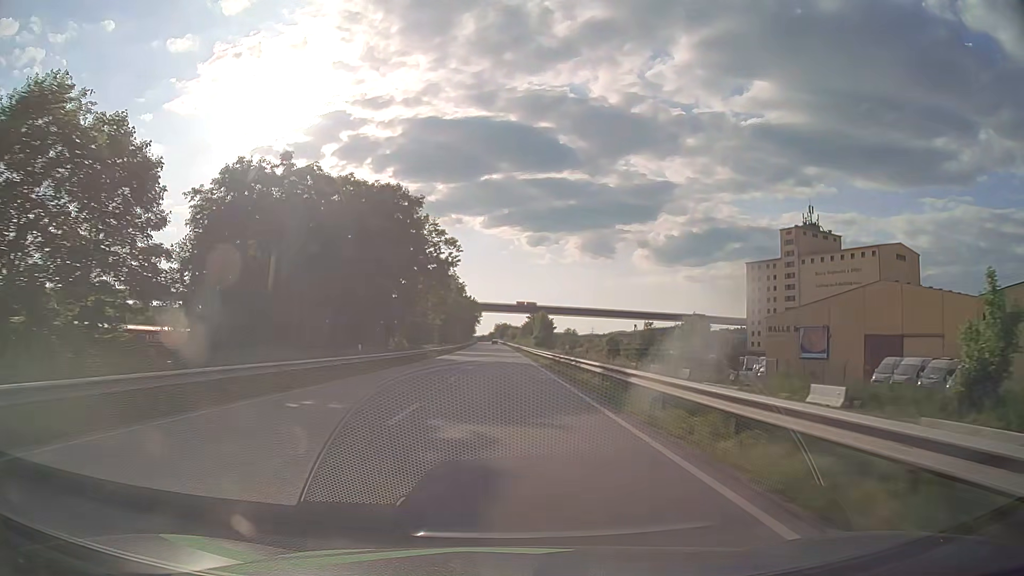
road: primary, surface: asphalt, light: Day
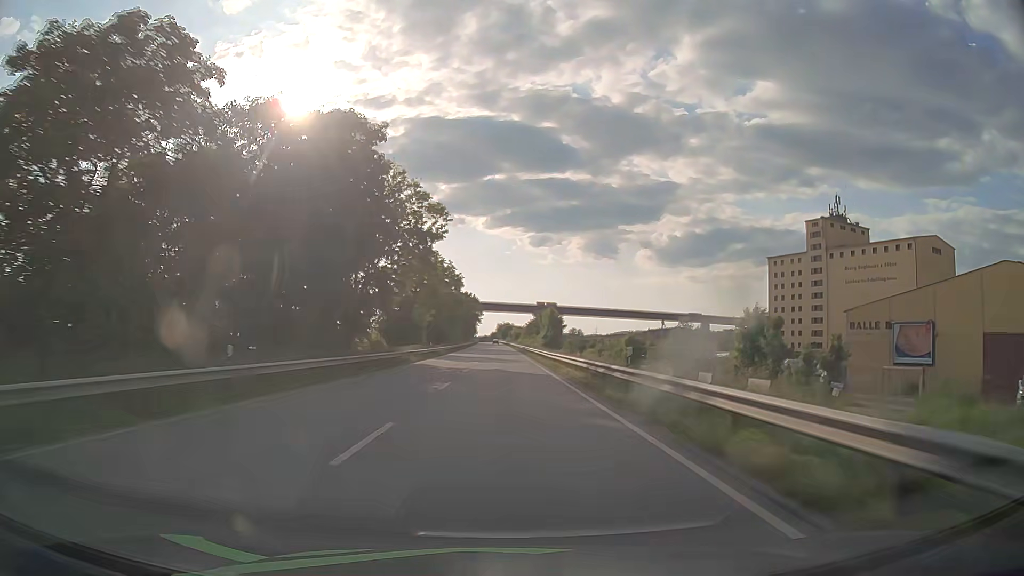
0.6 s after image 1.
(0.0, +15.8) m; 0°
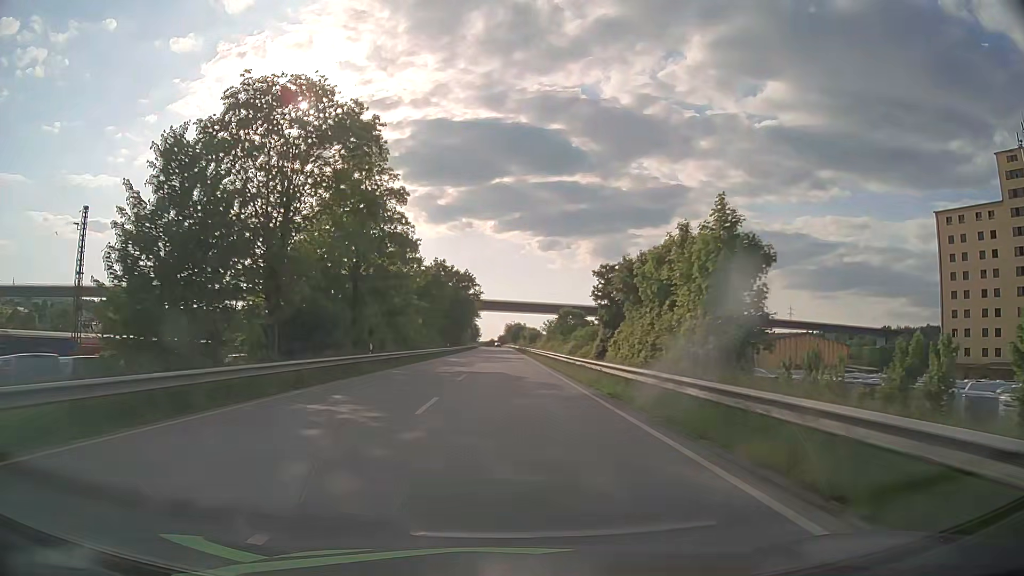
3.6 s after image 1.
(-0.6, +79.0) m; -1°
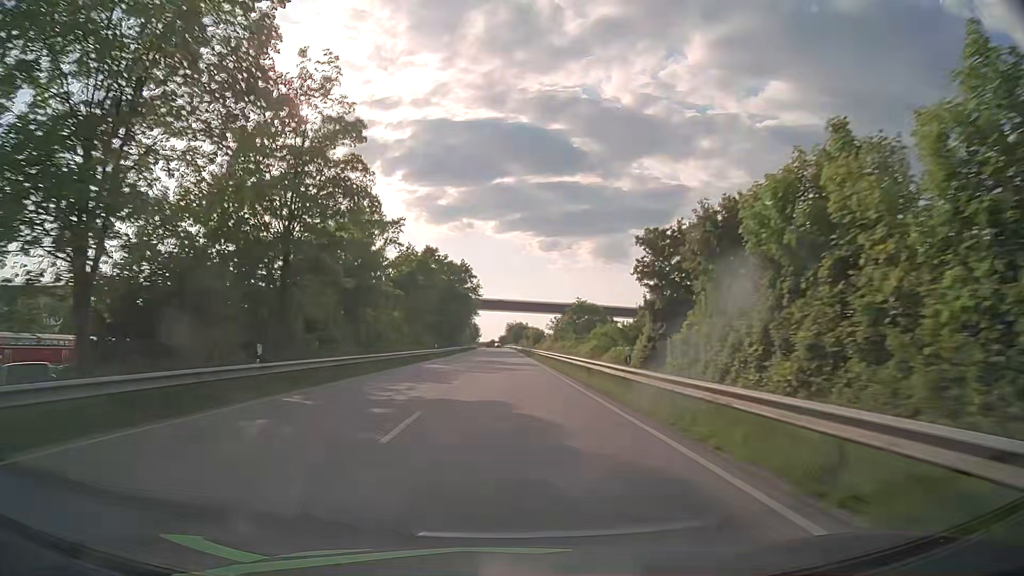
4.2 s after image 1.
(0.0, +15.8) m; 0°
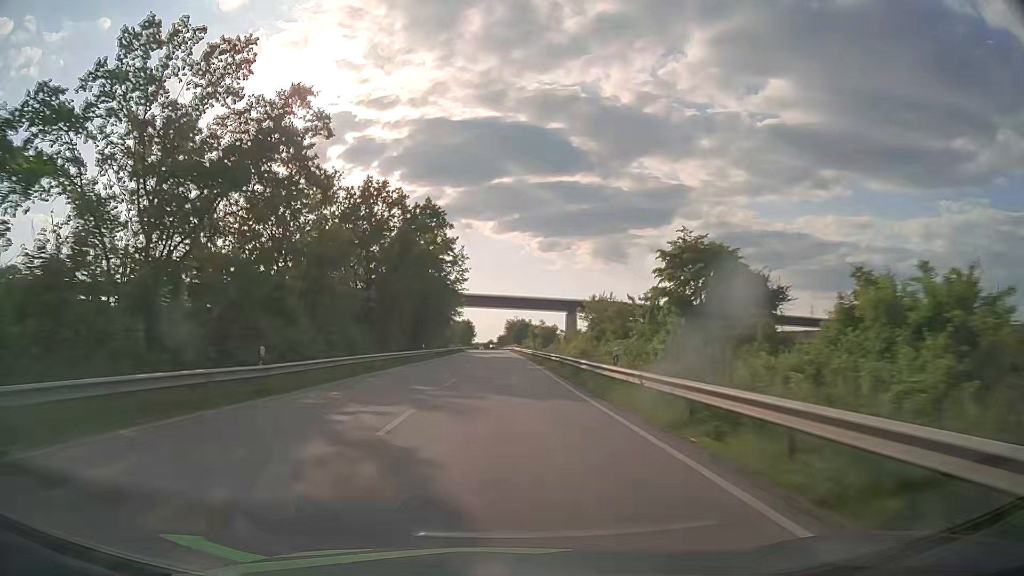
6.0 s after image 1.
(0.0, +47.4) m; 0°
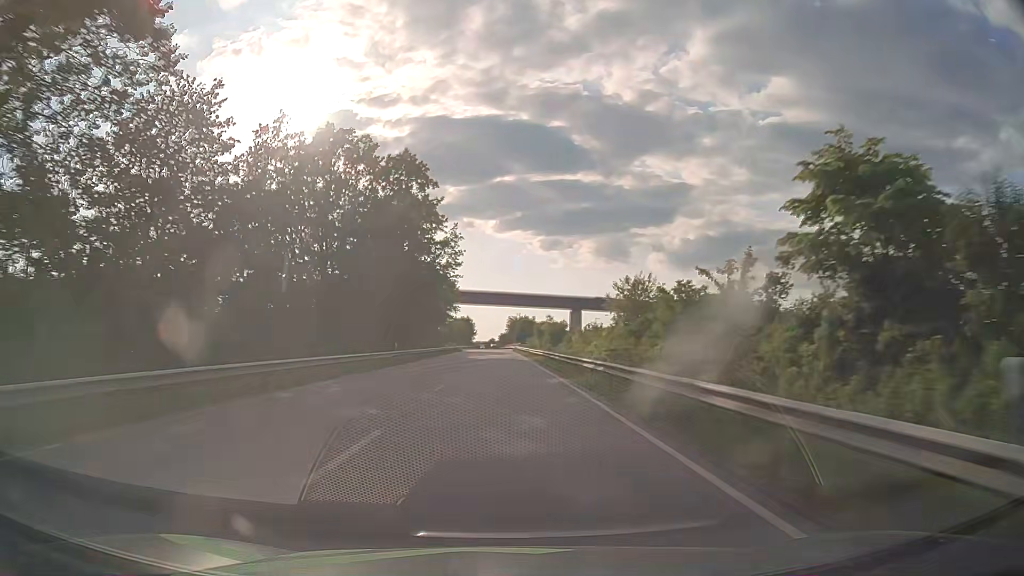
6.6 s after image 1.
(0.0, +15.8) m; 0°
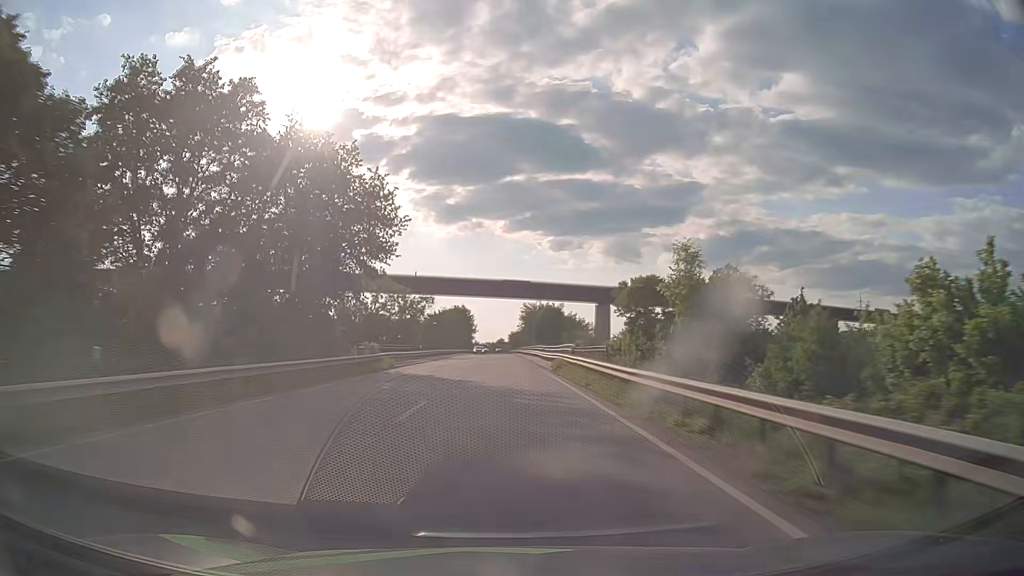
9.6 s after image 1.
(-0.5, +79.0) m; -1°
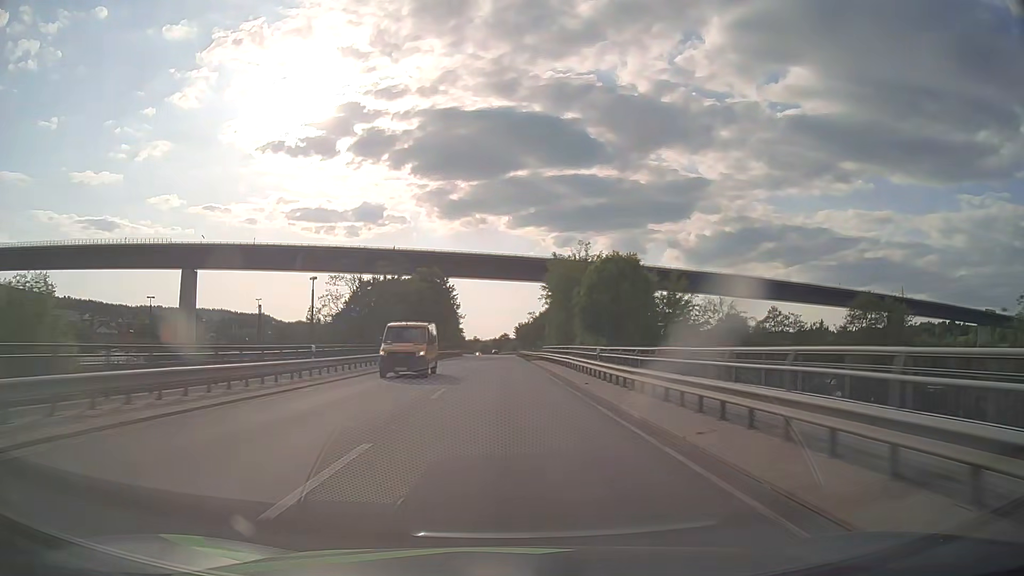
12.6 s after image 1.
(-0.4, +79.1) m; 0°
(0, +10) (0, +20) (0, +30) (0, +40) (0, +50) (0, +60) (0, +70) (0, +80) (-1, +90) (-1, +100) m
